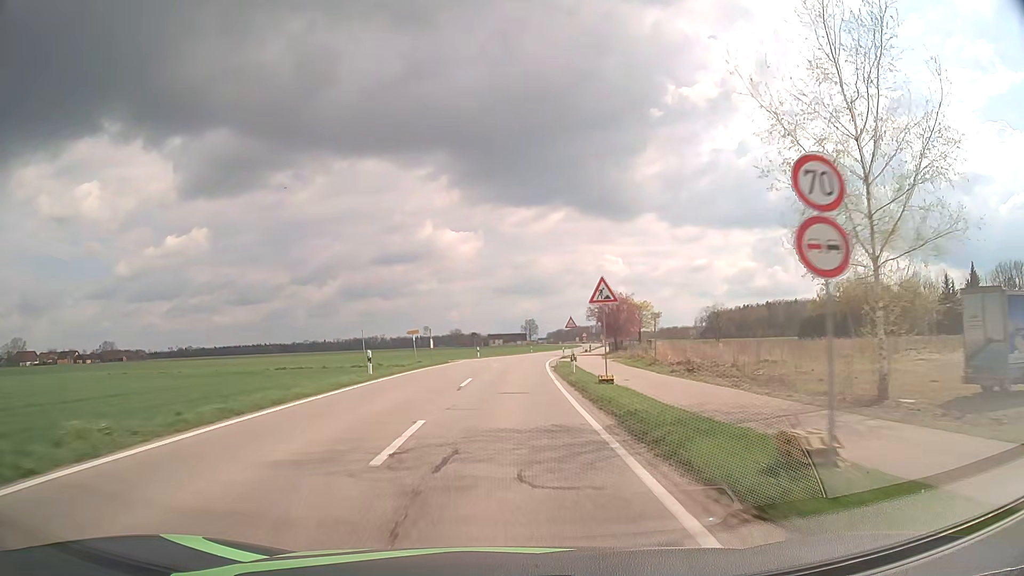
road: tertiary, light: Day
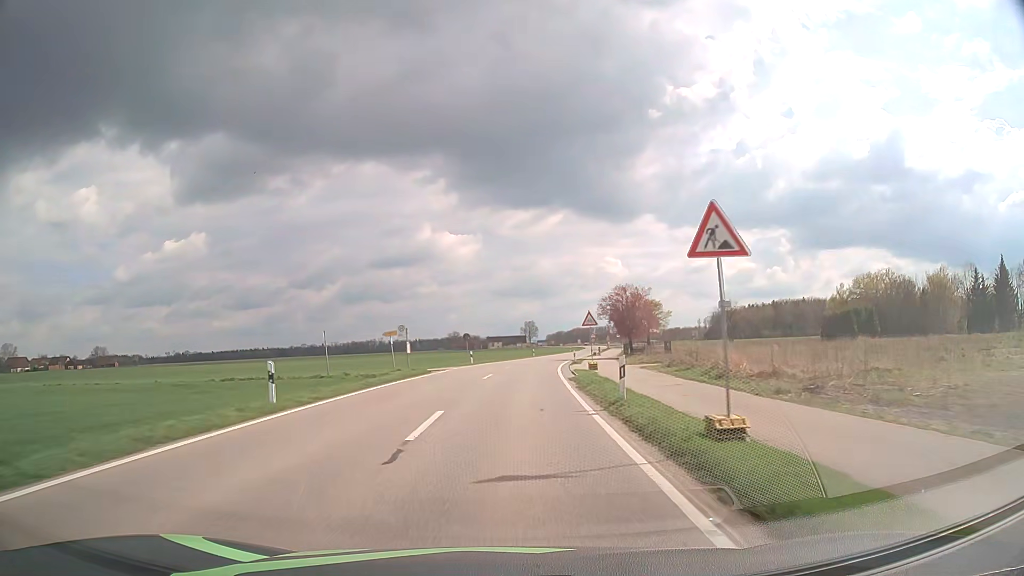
(0.0, +10.4) m; 0°
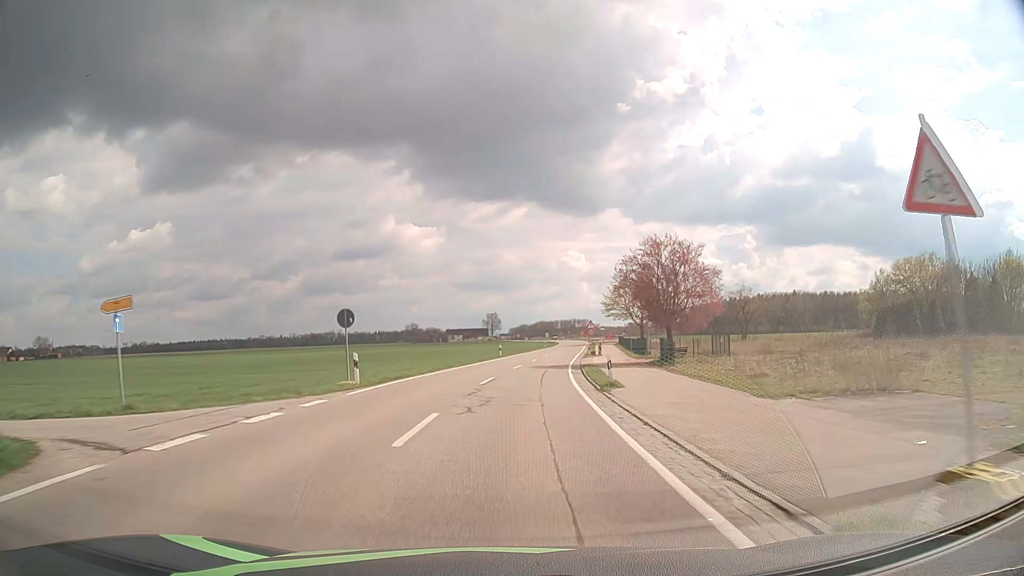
(+0.6, +30.0) m; +3°
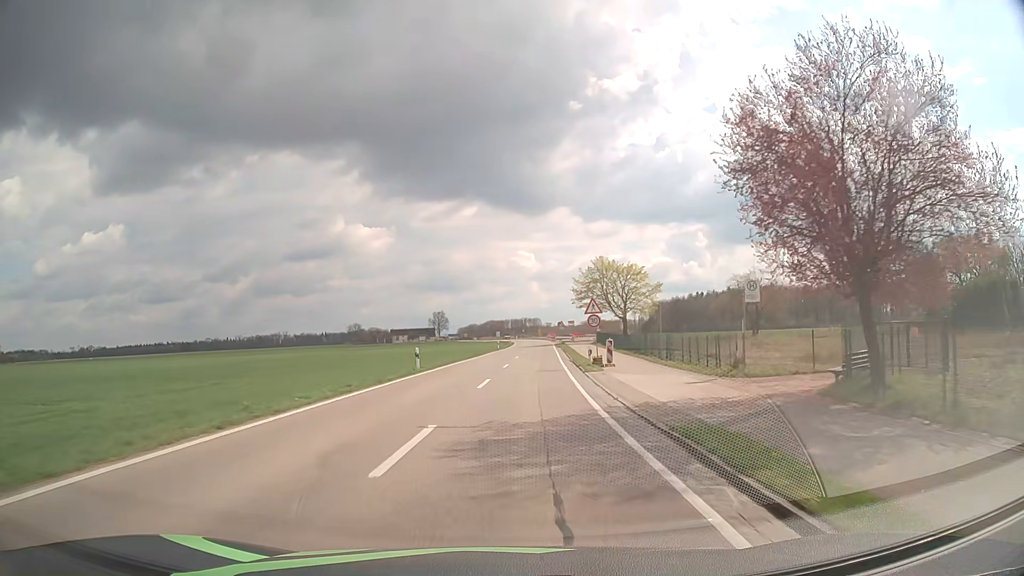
(+1.1, +28.0) m; +4°
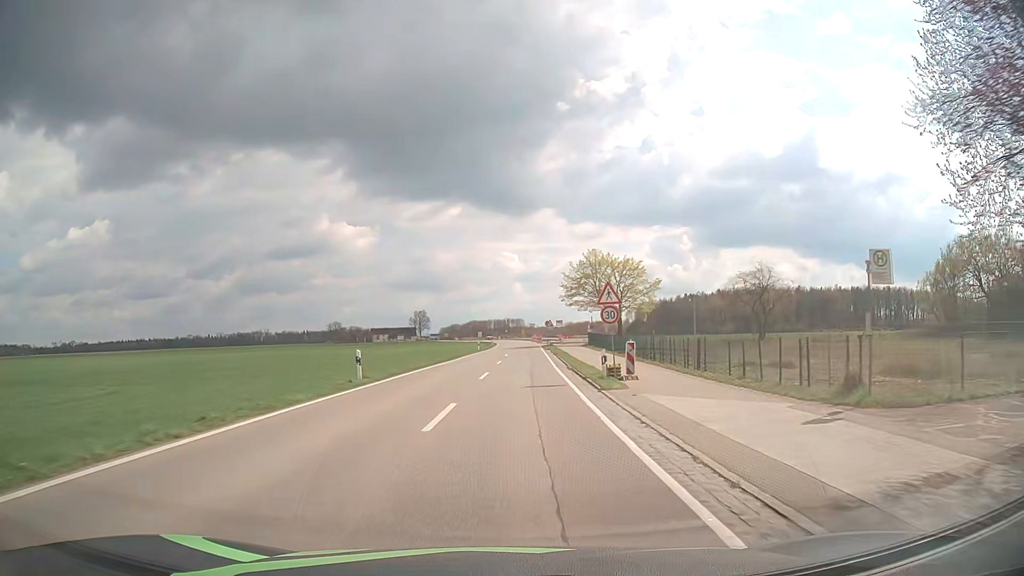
(+0.1, +8.8) m; +1°
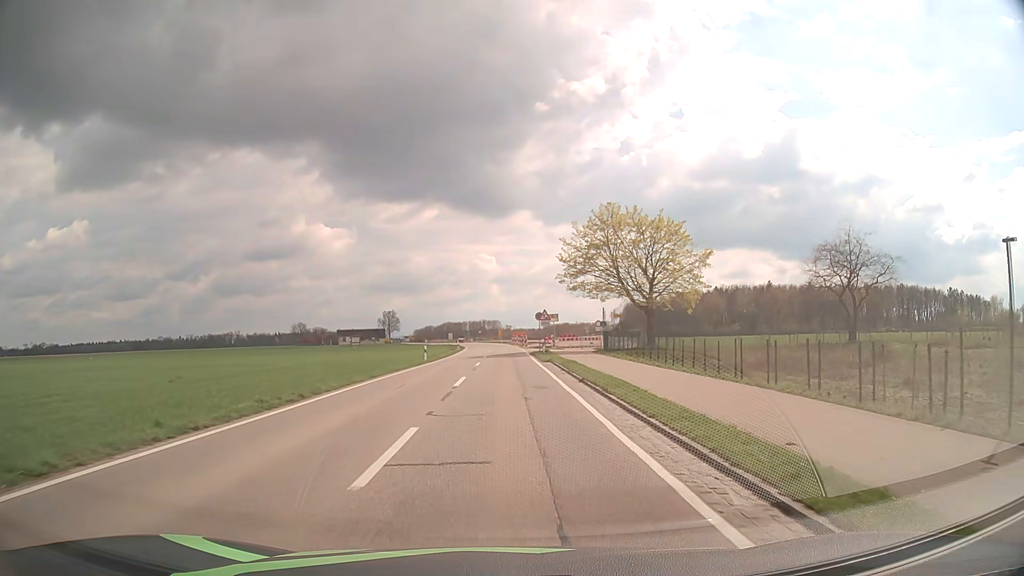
(+0.8, +28.6) m; +2°
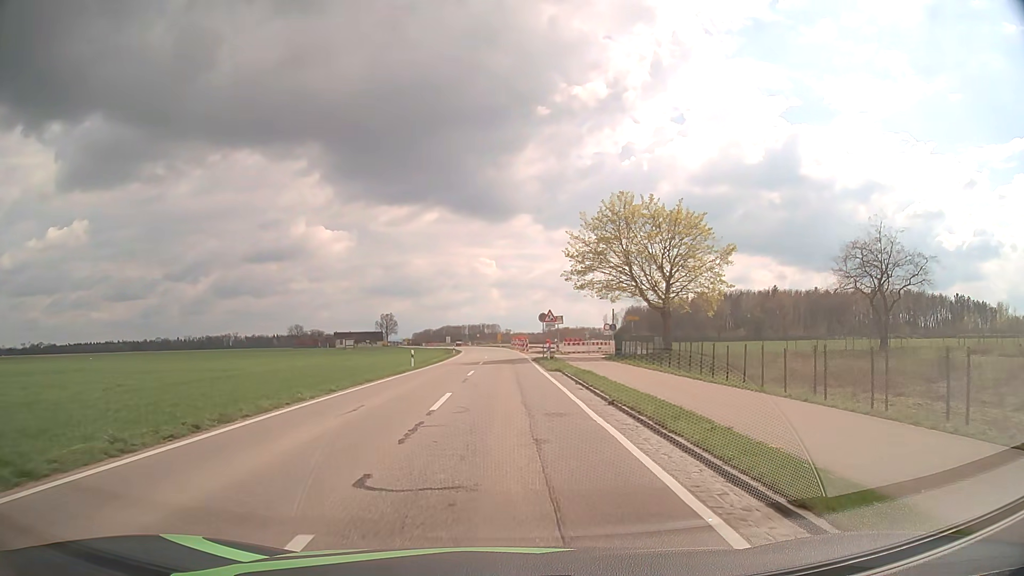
(0.0, +5.6) m; 0°
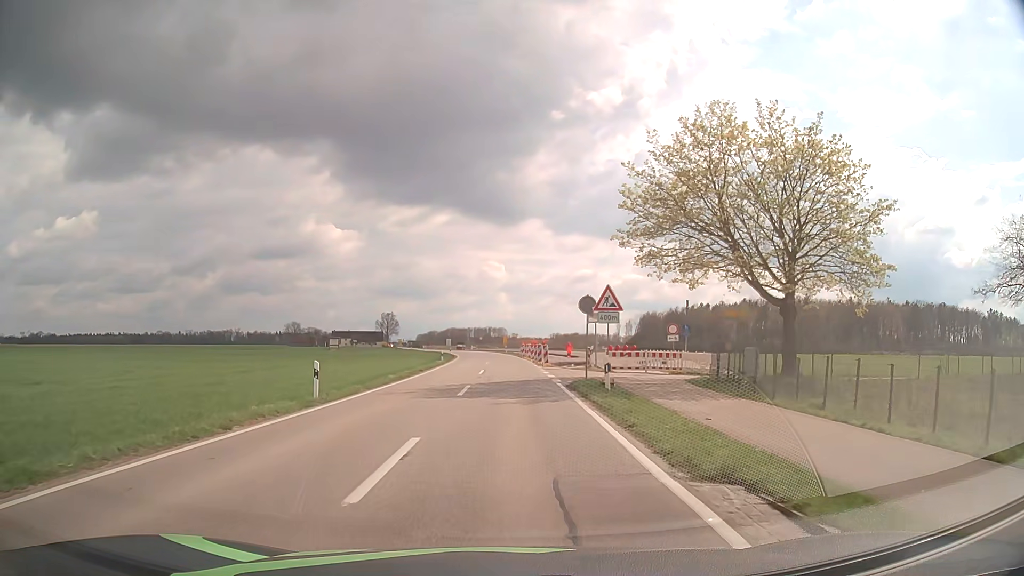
(0.0, +20.0) m; 0°
(0, +10) (0, +20) (0, +30) (0, +40) (0, +50) (-1, +60) (-1, +70) (-1, +80) (-2, +90) (-3, +100) m
